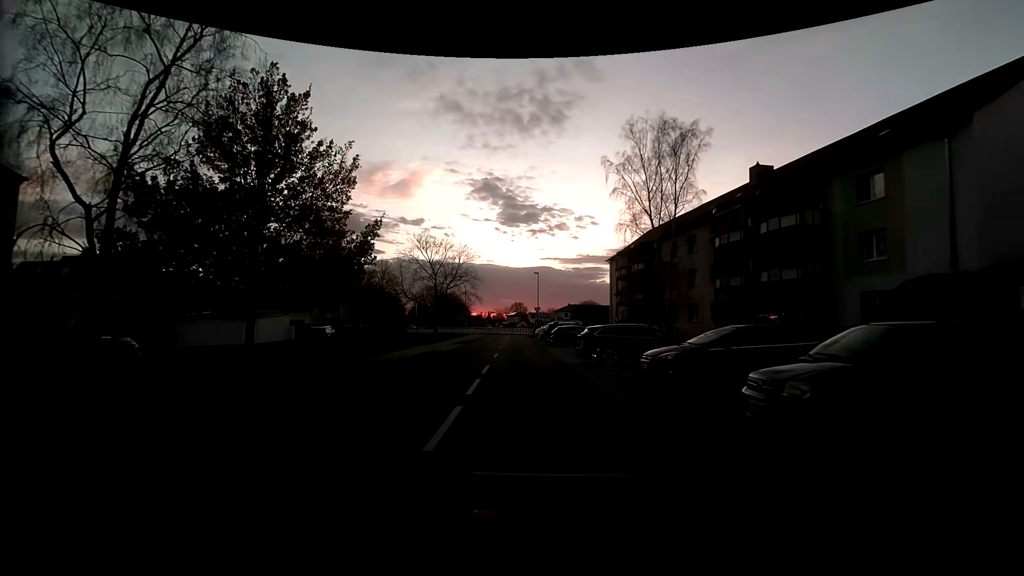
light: Sunrise
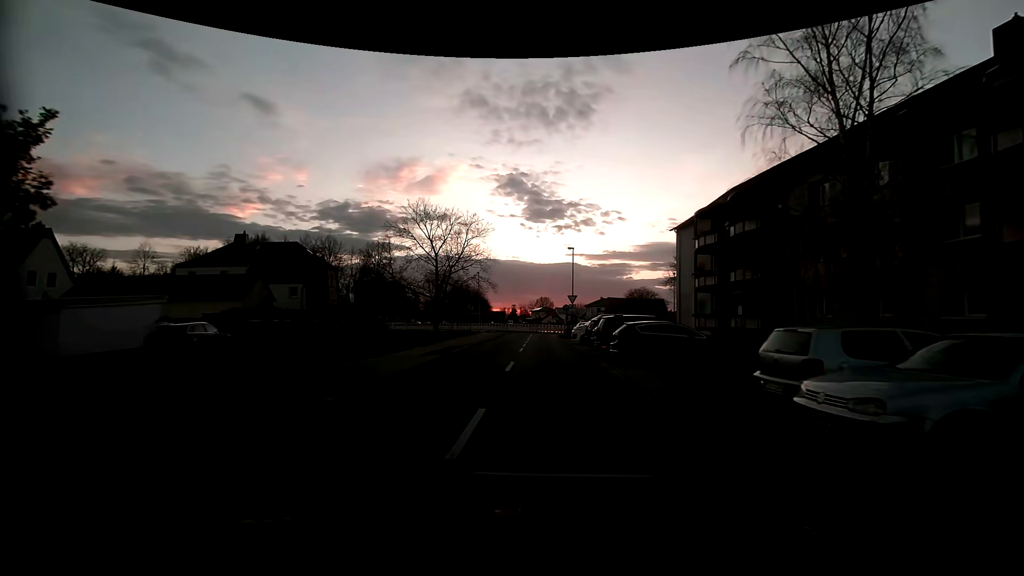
(-0.8, +18.0) m; -3°
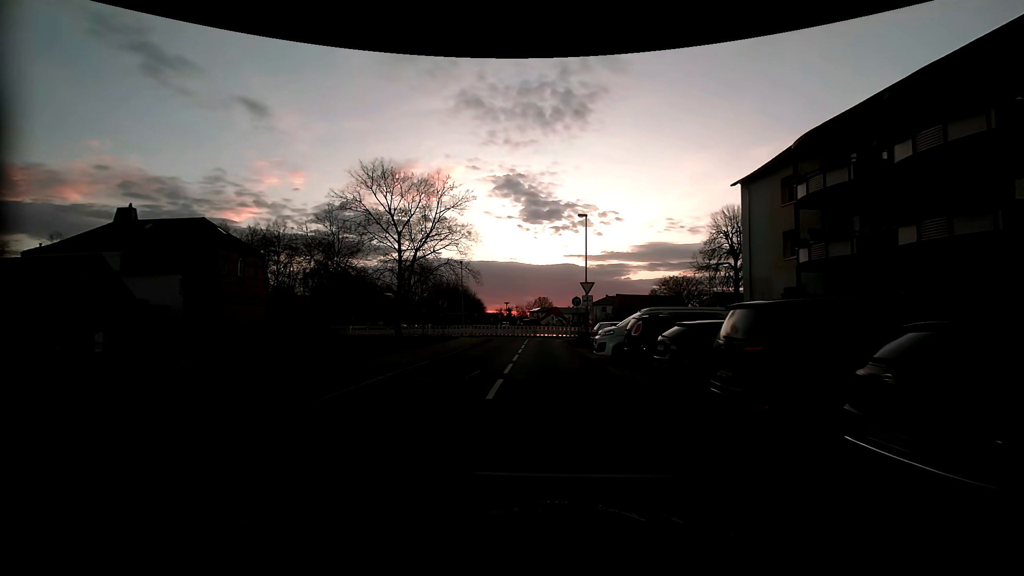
(0.0, +14.5) m; 0°
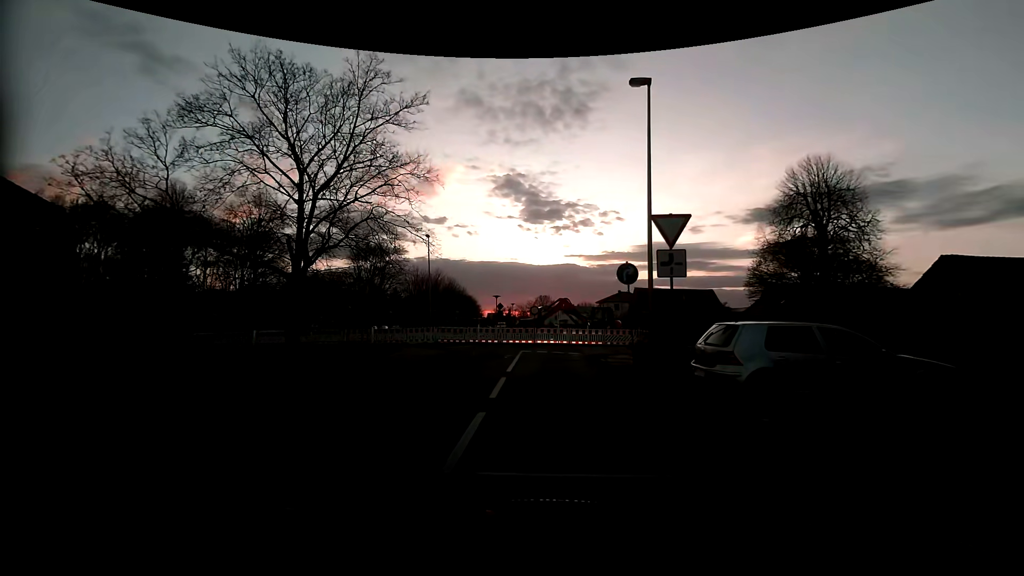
(0.0, +17.6) m; 0°
(0, +10) (0, +20) (+4, +29) (+13, +30) (+23, +29) (+33, +28) (+43, +27) (+53, +25) (+63, +24) (+73, +22) m
